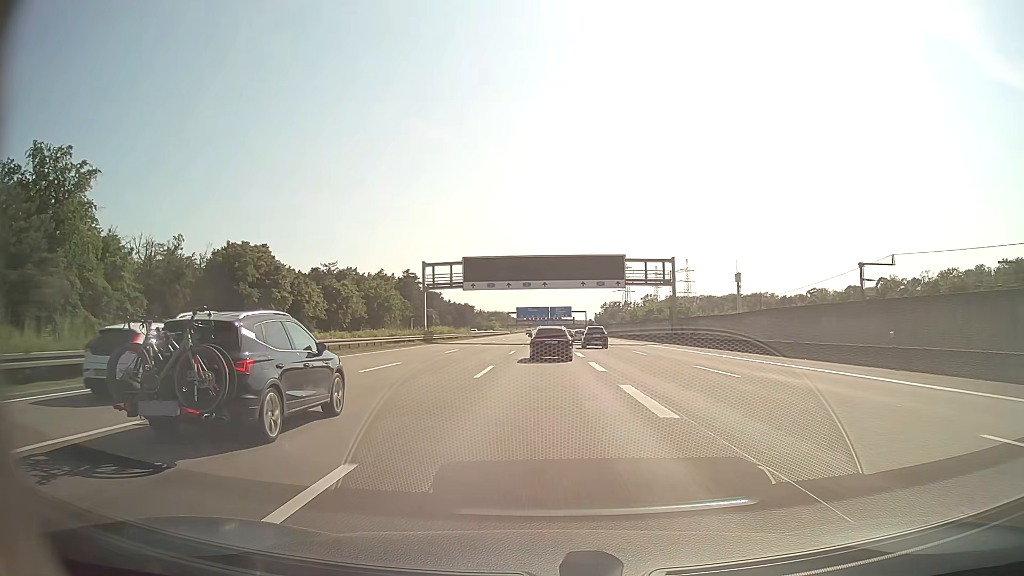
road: motorway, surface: asphalt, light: Day
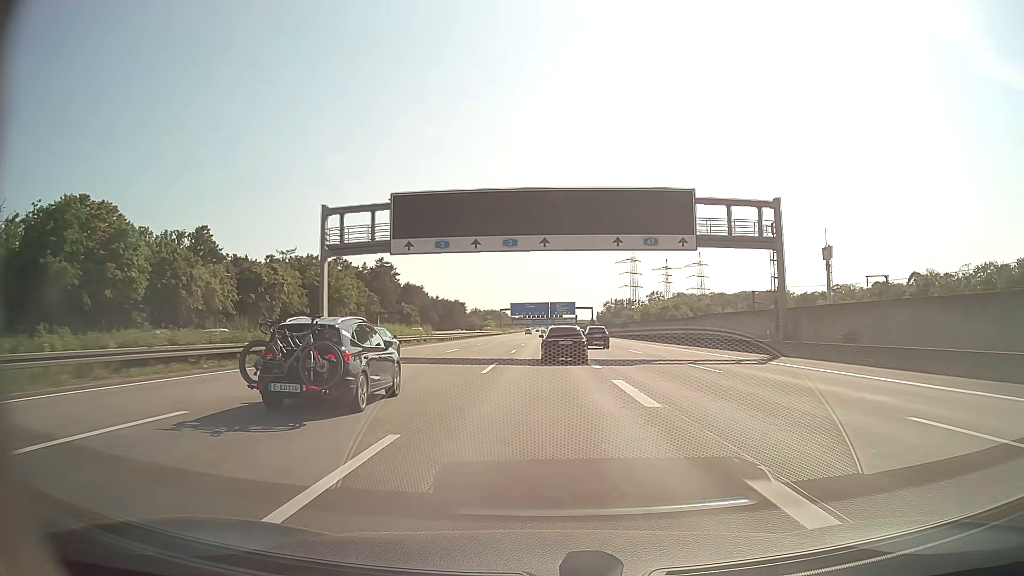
(0.0, +34.7) m; 0°
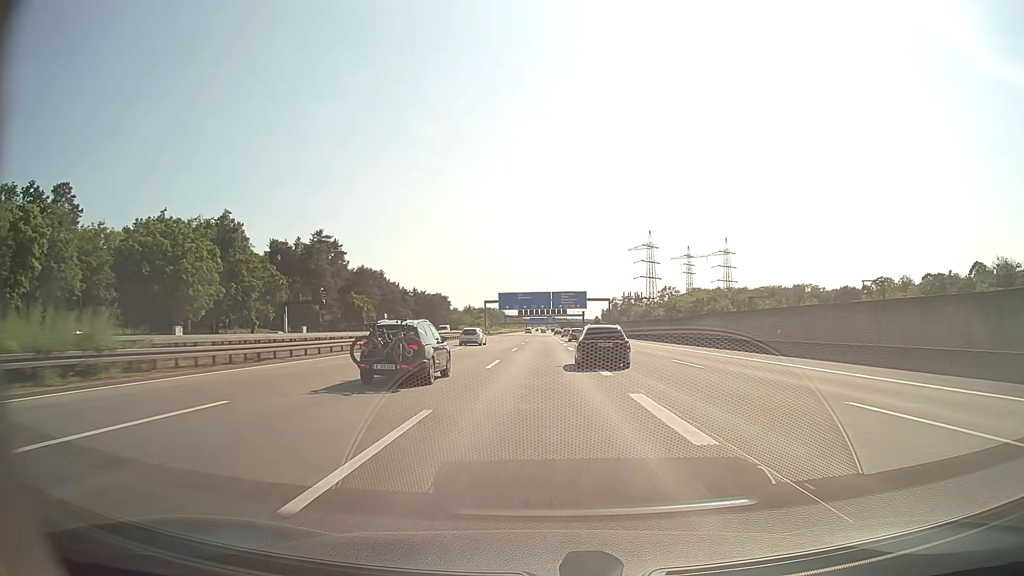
(0.0, +52.3) m; 0°
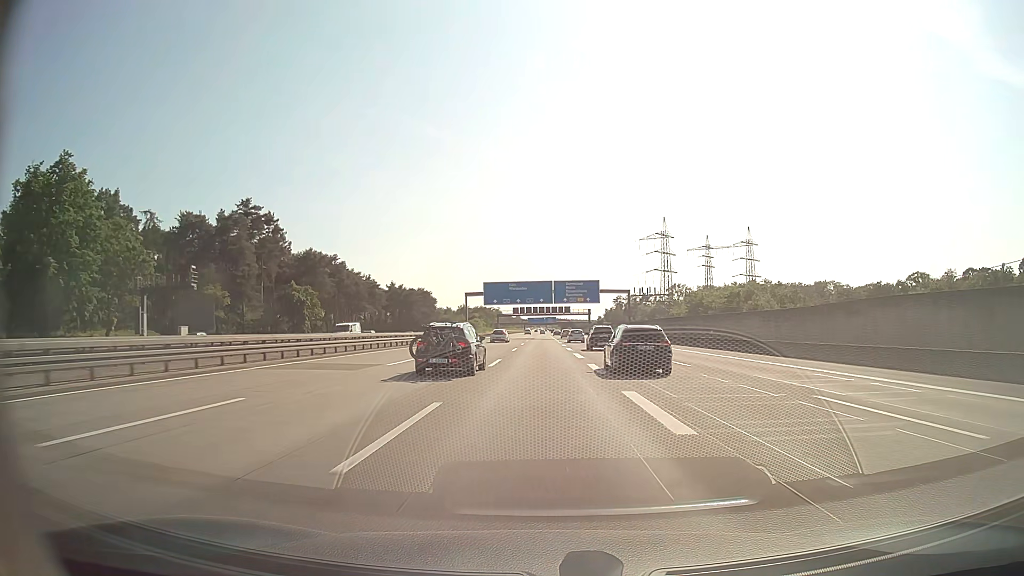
(0.0, +35.0) m; 0°
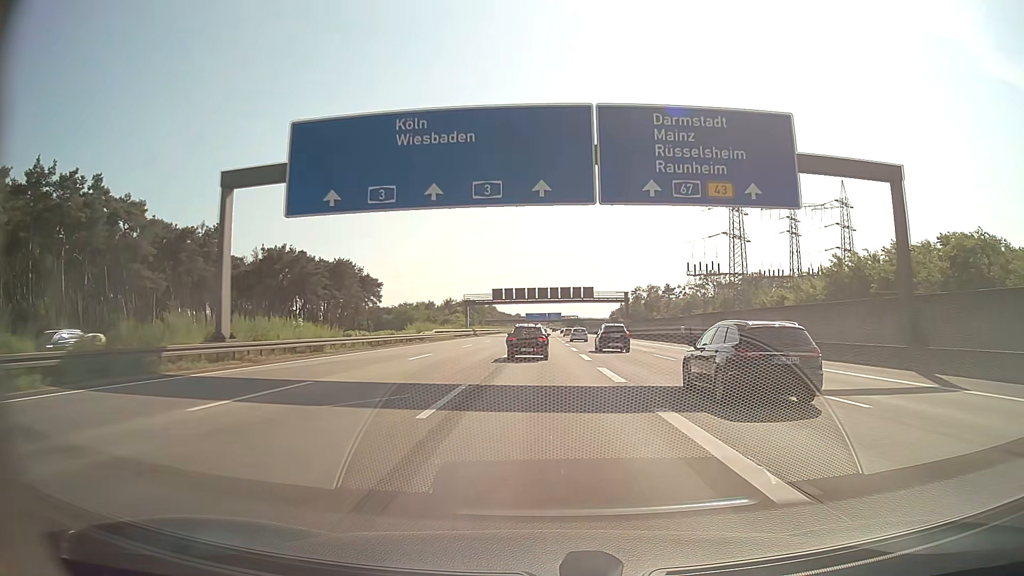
(-0.2, +87.7) m; 0°
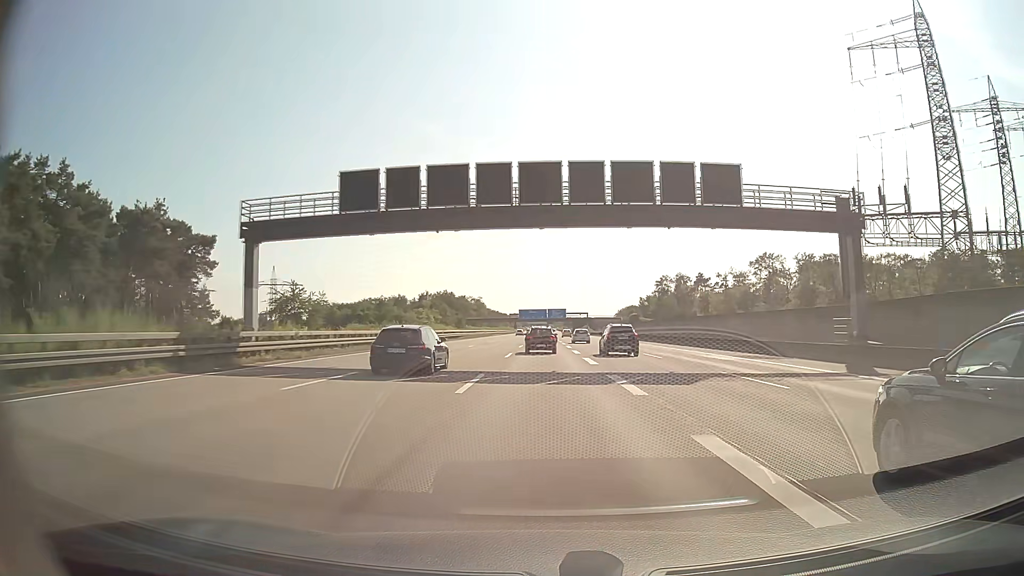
(0.0, +87.3) m; 0°
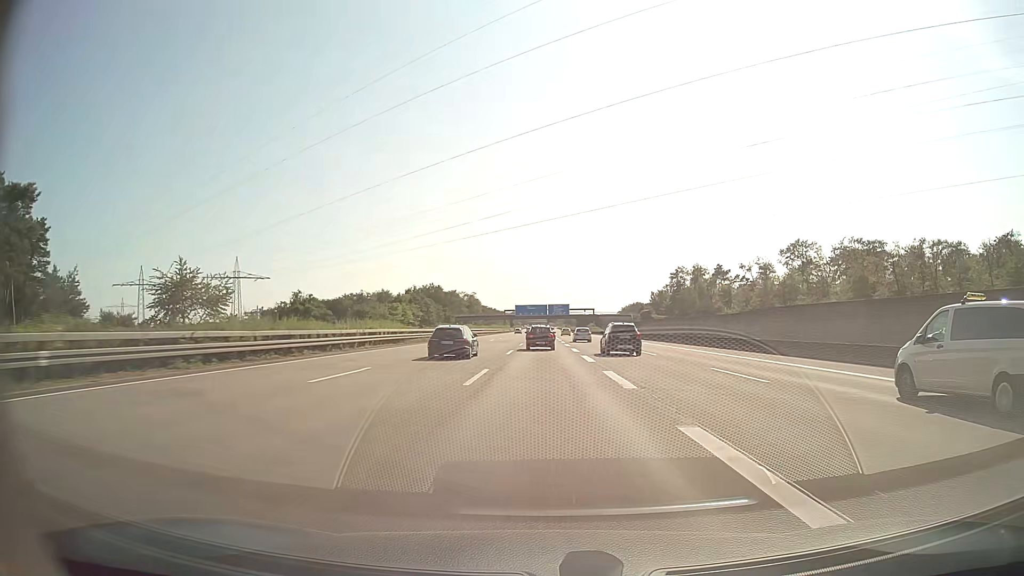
(0.0, +34.9) m; 0°
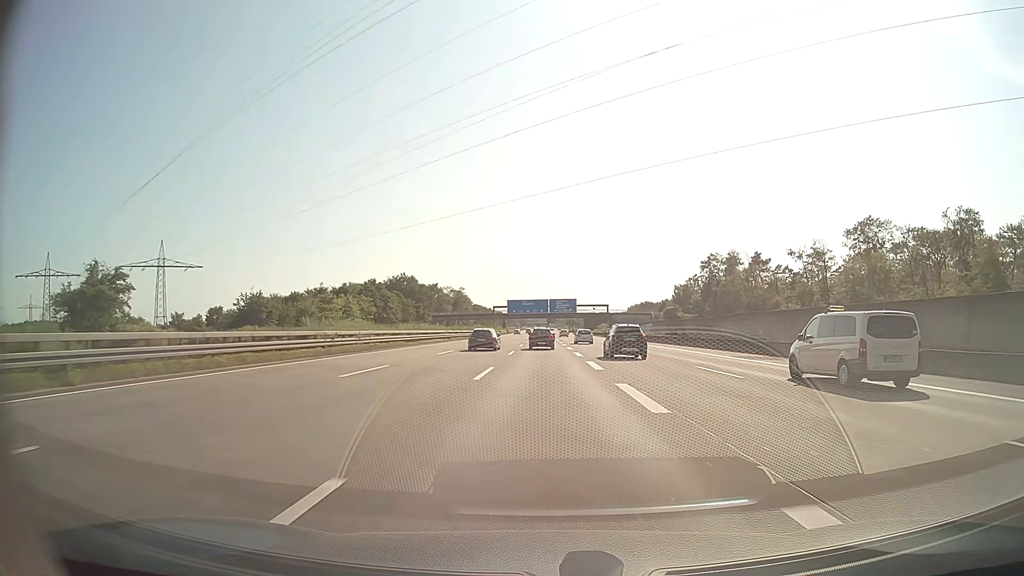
(-0.2, +52.3) m; 0°
(0, +10) (0, +20) (0, +30) (0, +40) (0, +50) (0, +60) (0, +70) (0, +80) (0, +90) (0, +100) m
